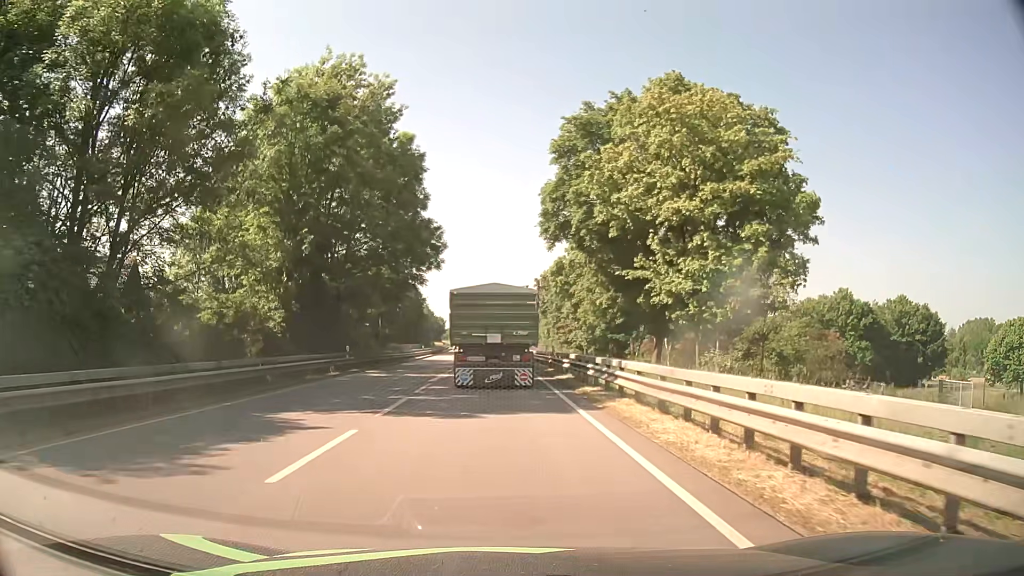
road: primary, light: Day
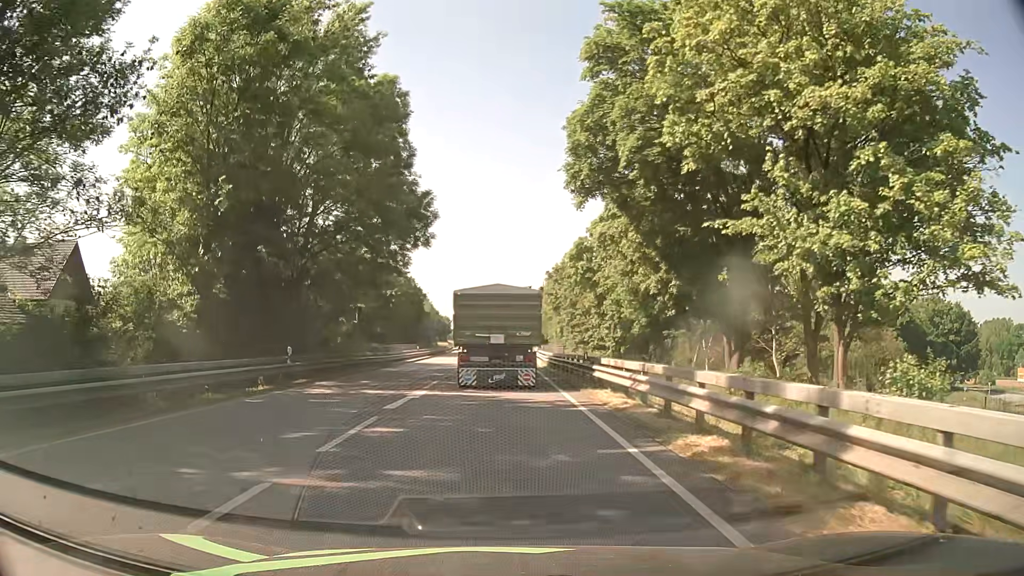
(-0.1, +10.3) m; -1°
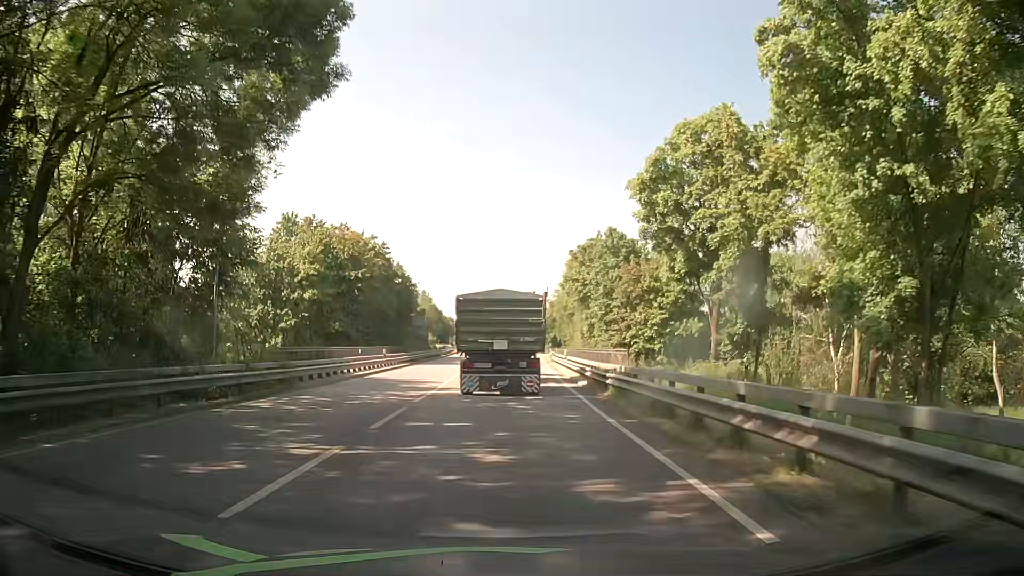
(-0.2, +21.5) m; -1°
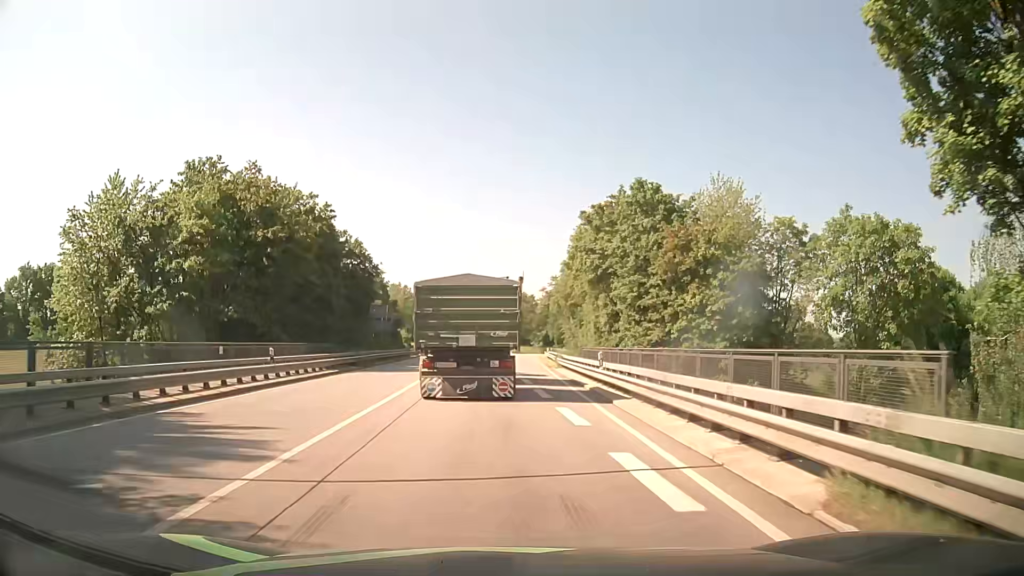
(+0.1, +19.1) m; 0°
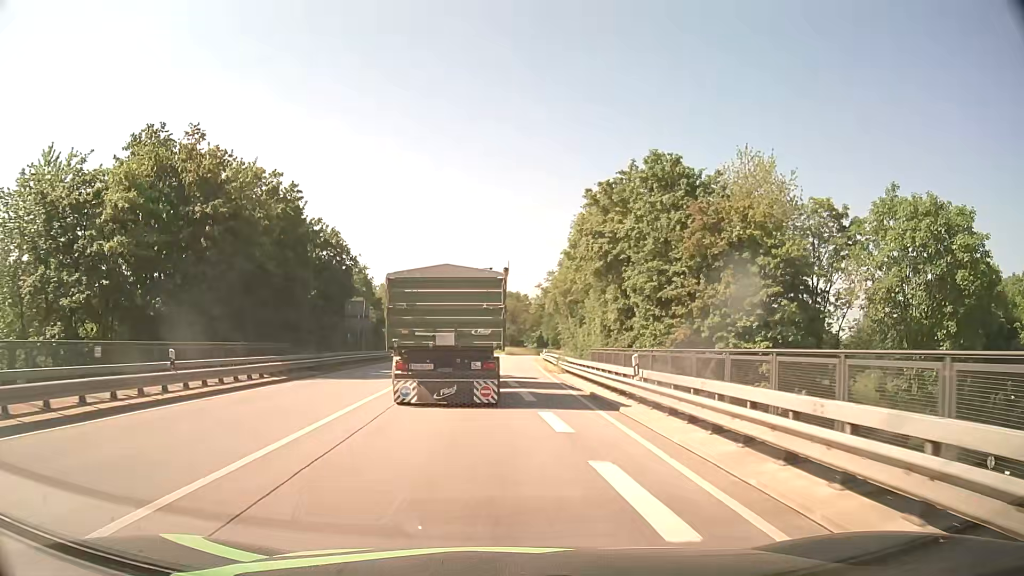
(+0.1, +7.1) m; +1°
(0, +10) (0, +20) (+1, +30) (+1, +40) (+1, +50) (+1, +60) (+1, +70) (+1, +80) (+2, +90) (+3, +100) m
